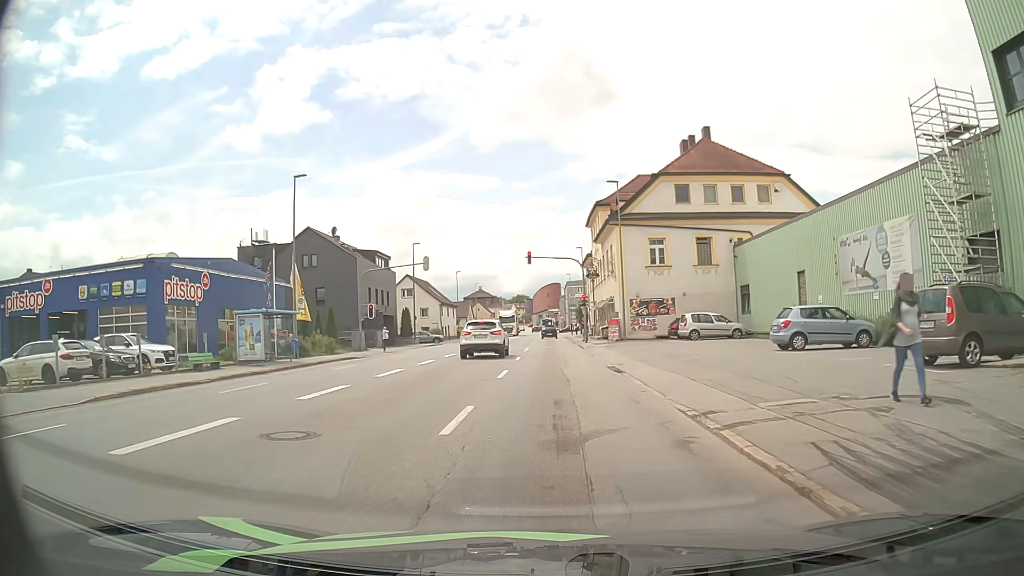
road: tertiary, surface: asphalt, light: Day
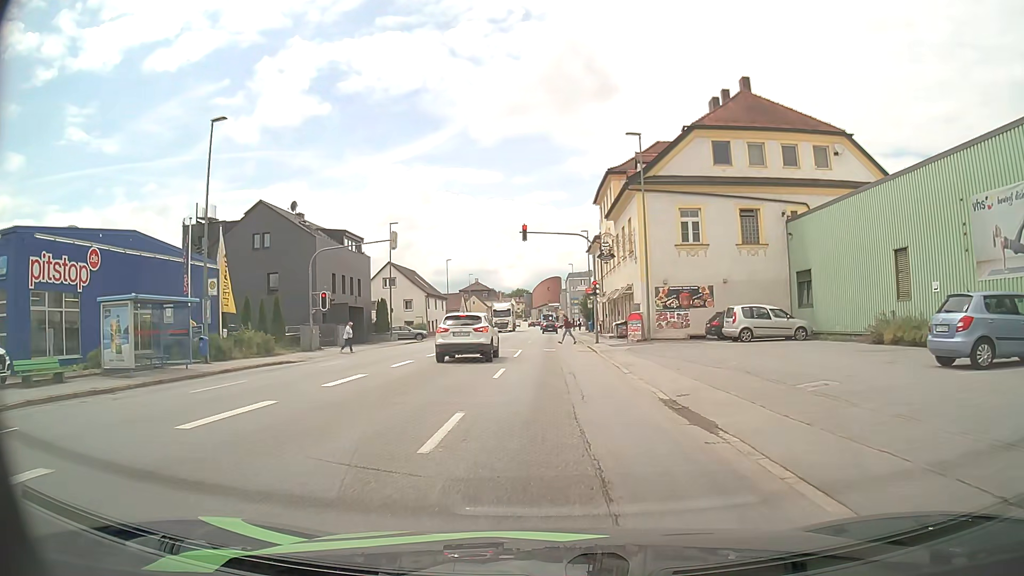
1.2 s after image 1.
(0.0, +10.3) m; 0°
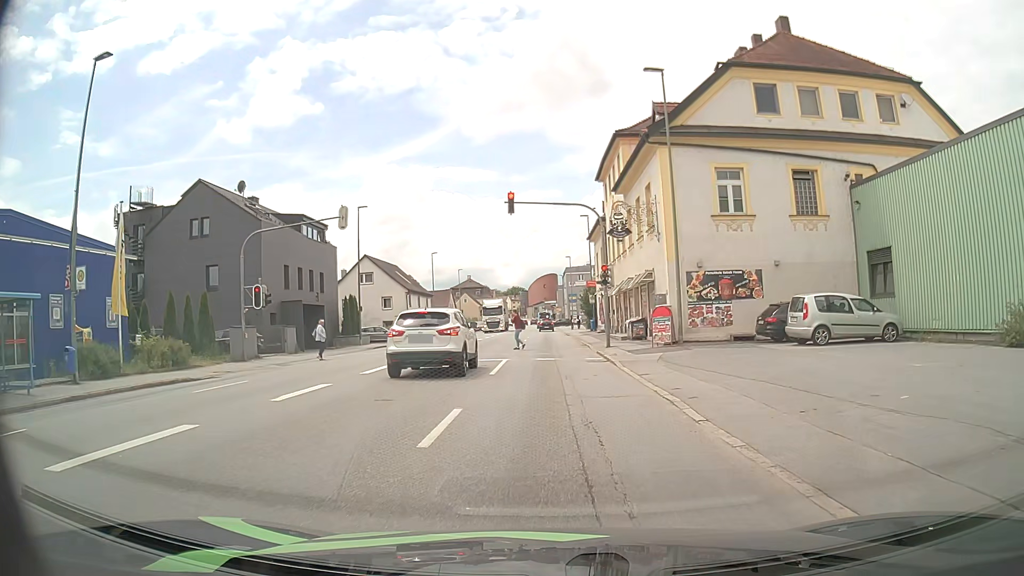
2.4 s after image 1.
(0.0, +8.5) m; 0°
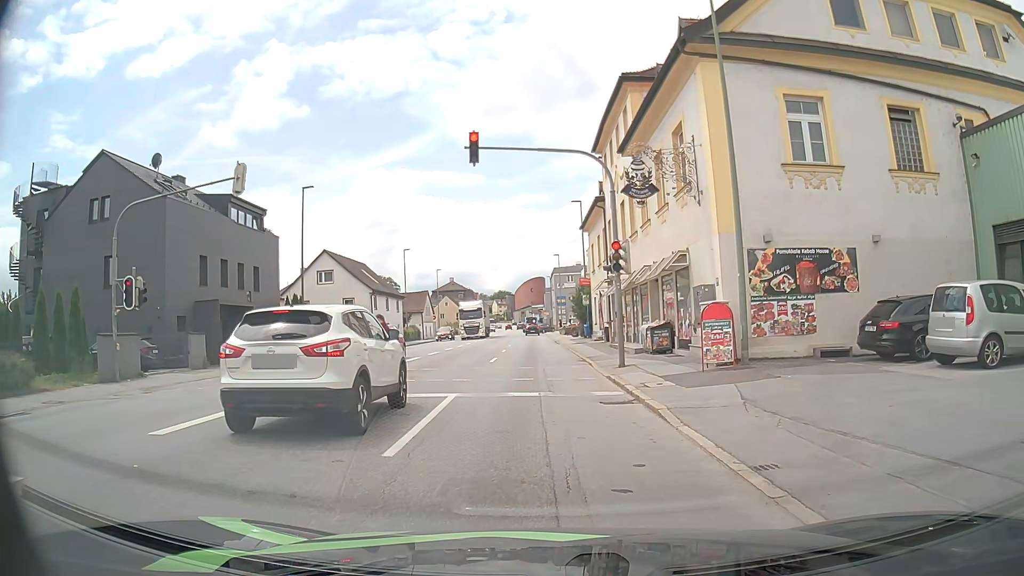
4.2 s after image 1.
(+0.1, +9.2) m; +1°
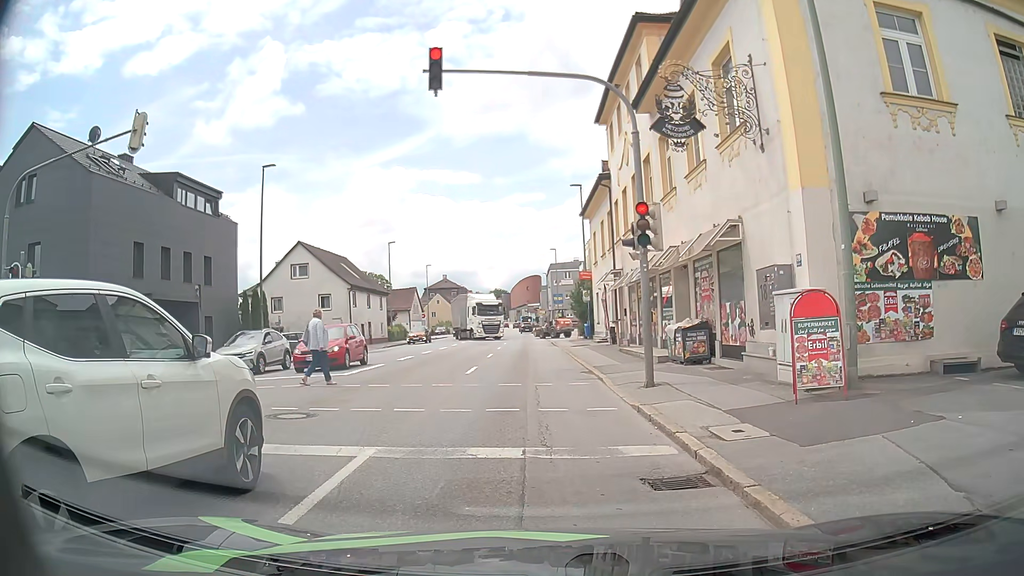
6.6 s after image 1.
(+0.1, +5.4) m; +1°
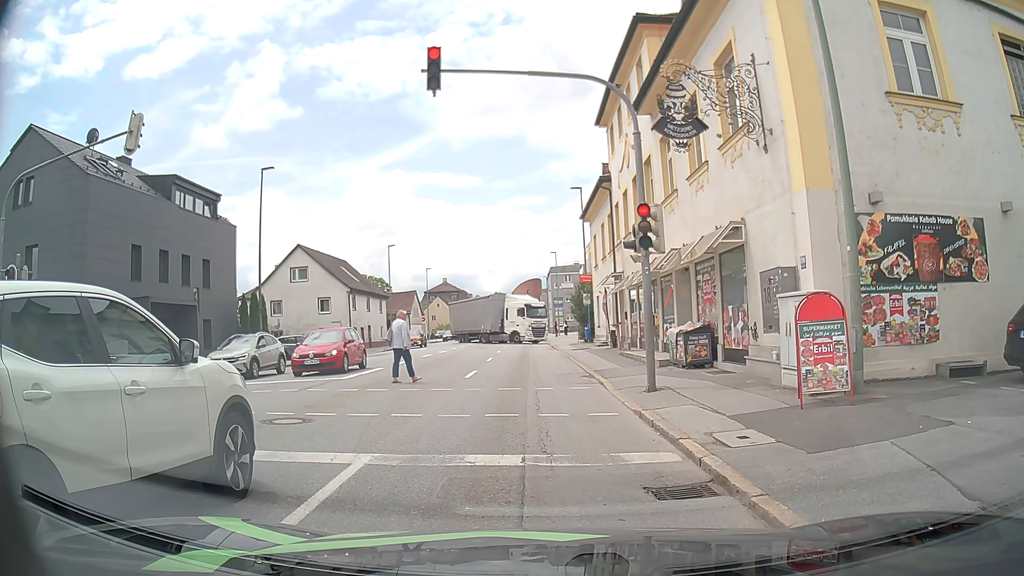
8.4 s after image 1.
(0.0, +0.3) m; 0°
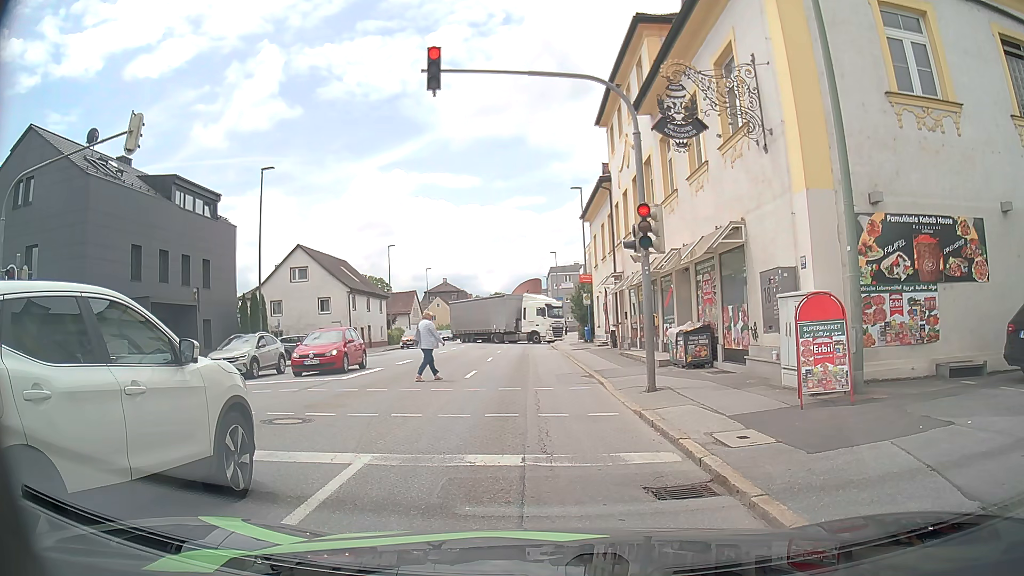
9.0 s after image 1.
(0.0, 0.0) m; 0°
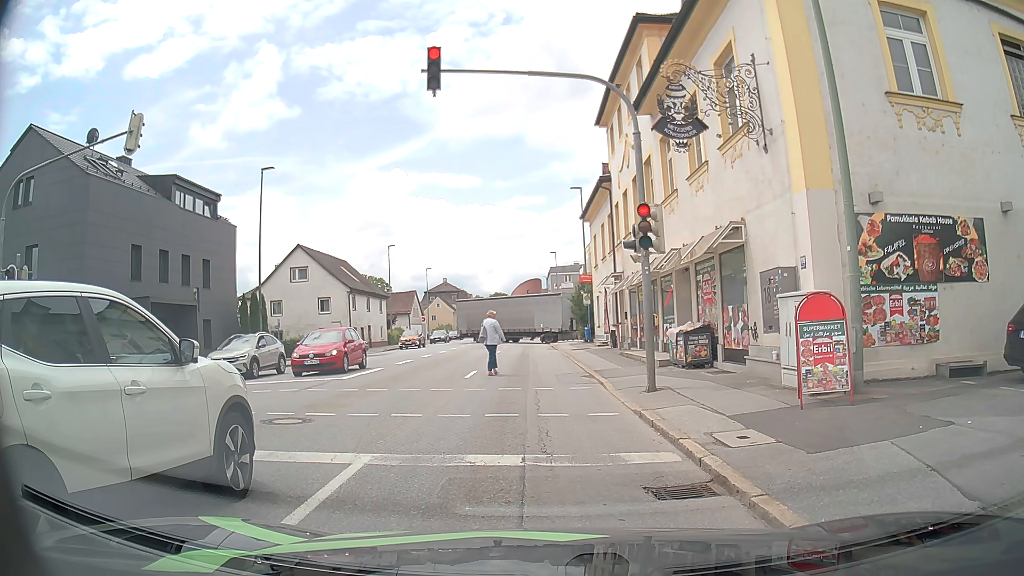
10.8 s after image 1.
(0.0, 0.0) m; 0°
(0, +10) (-1, +20) (-1, +30) (-2, +40) (-2, +50) (-3, +60) (-3, +70) (-4, +80) (-4, +90) (-5, +100) m
